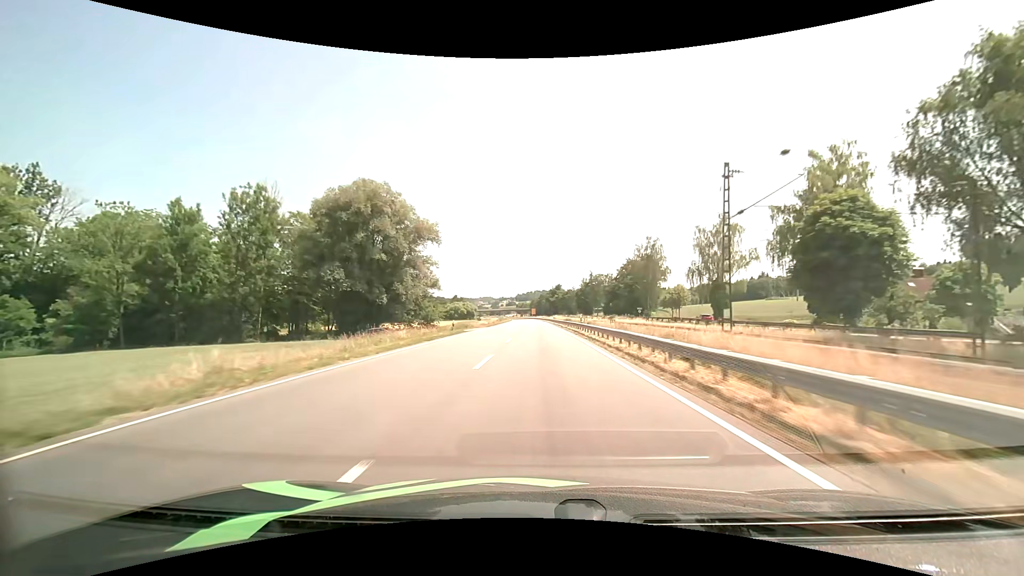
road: primary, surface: asphalt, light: Day
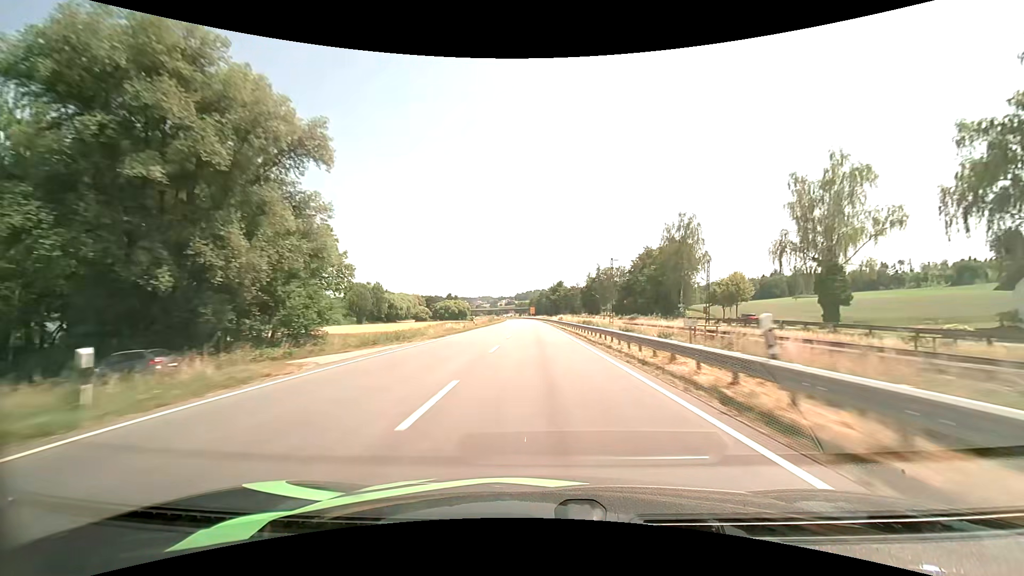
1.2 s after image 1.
(0.0, +30.7) m; 0°
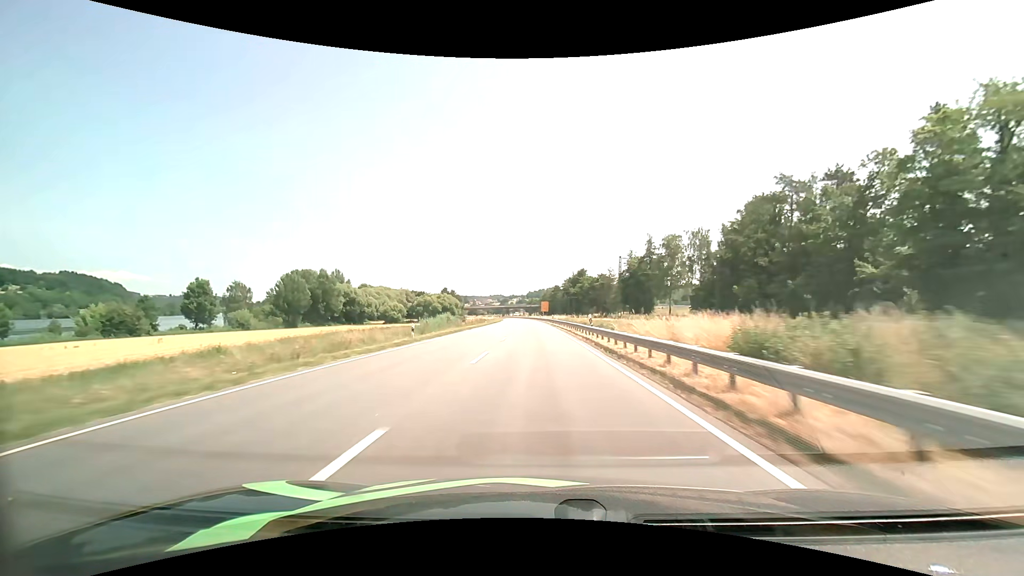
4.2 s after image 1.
(-0.7, +76.7) m; -1°
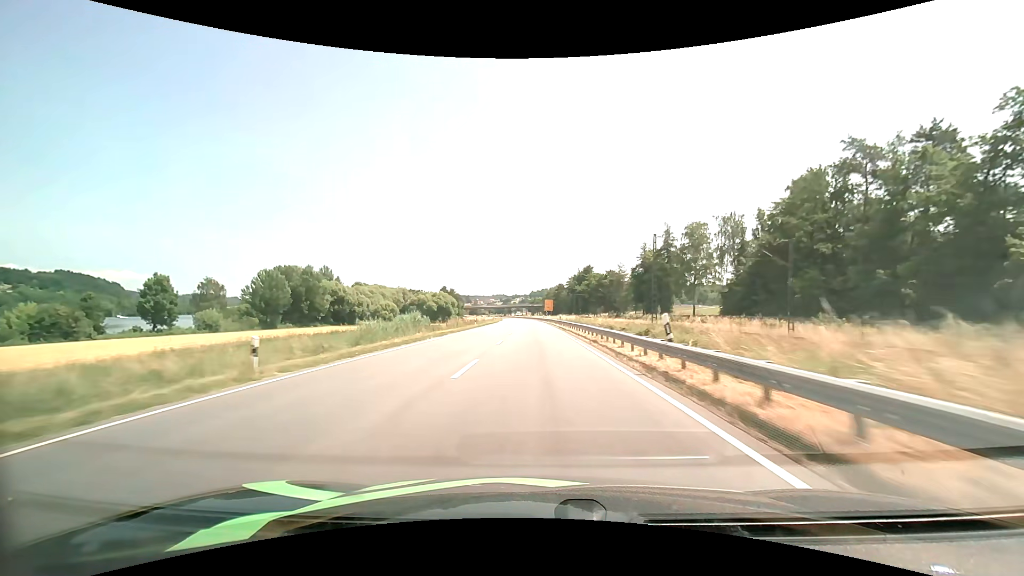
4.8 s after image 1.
(0.0, +15.2) m; 0°
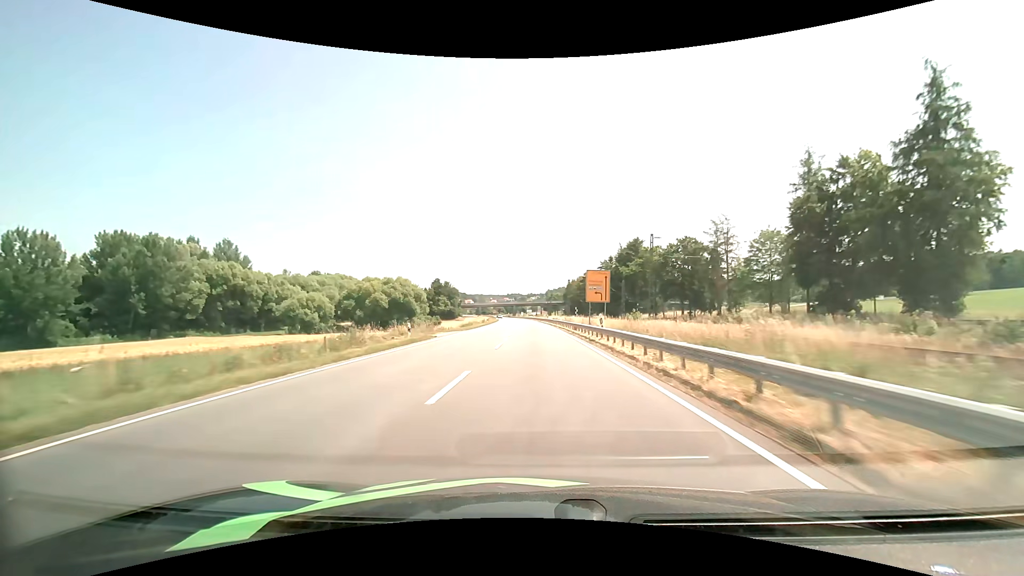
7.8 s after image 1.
(-1.1, +75.4) m; -2°
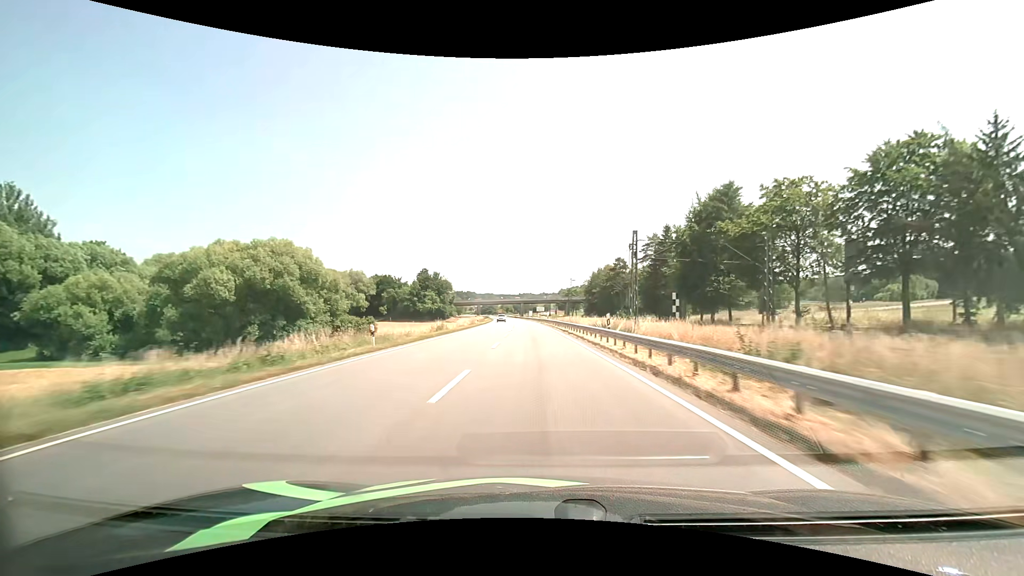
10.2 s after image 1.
(-1.0, +59.3) m; -1°
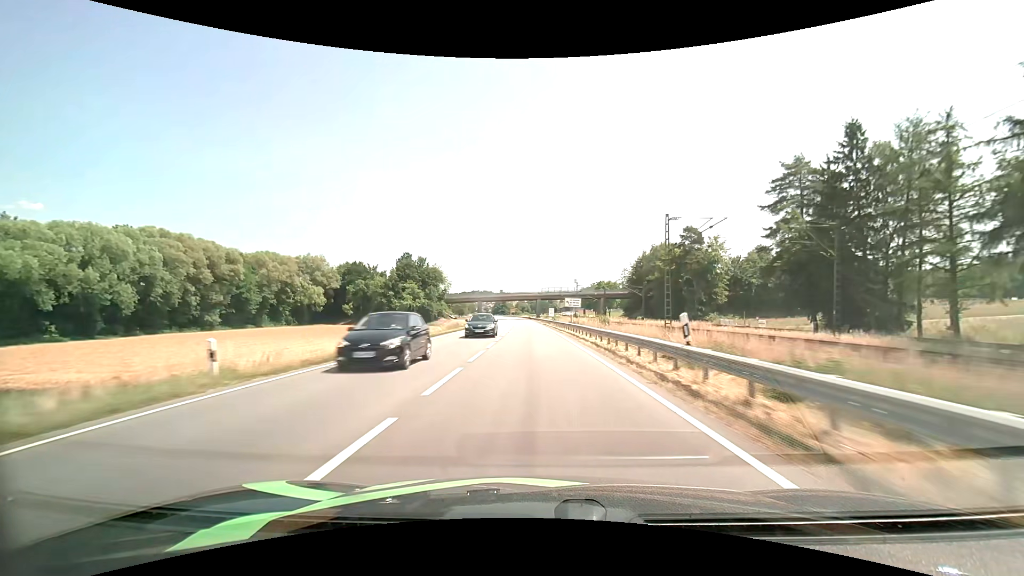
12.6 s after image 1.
(-1.2, +59.1) m; -2°
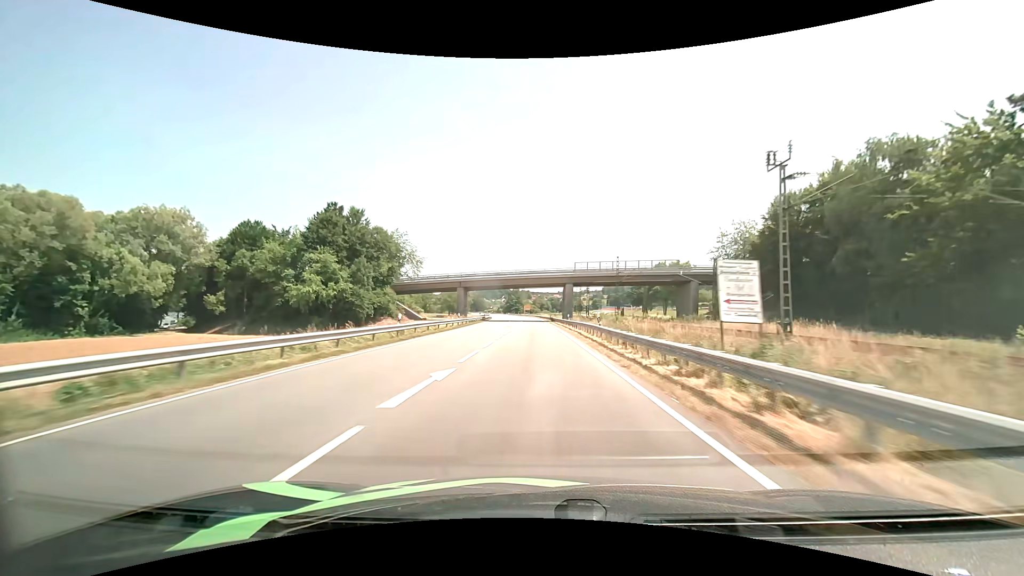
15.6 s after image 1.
(-1.6, +72.7) m; -2°
